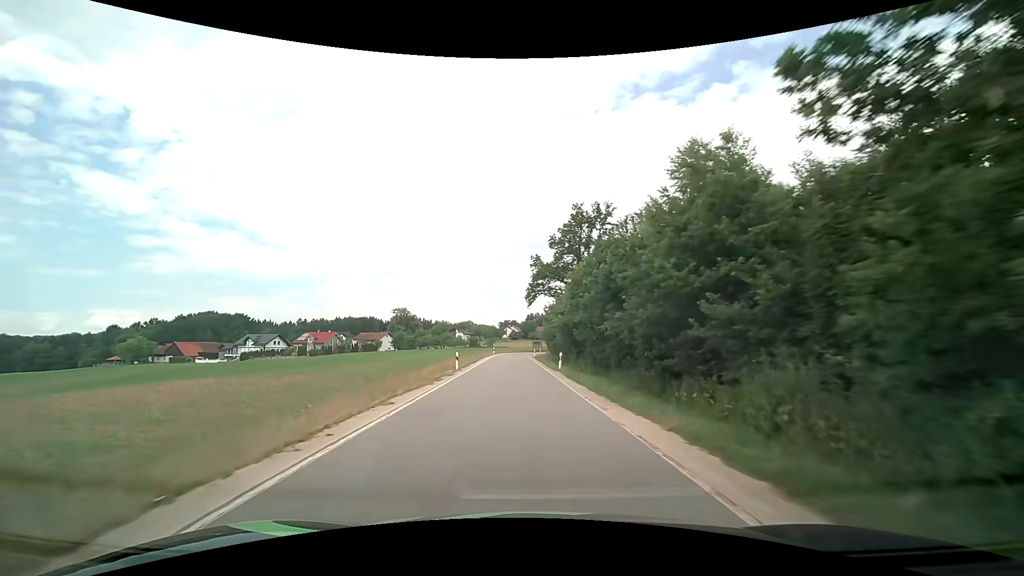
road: tertiary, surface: asphalt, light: Day
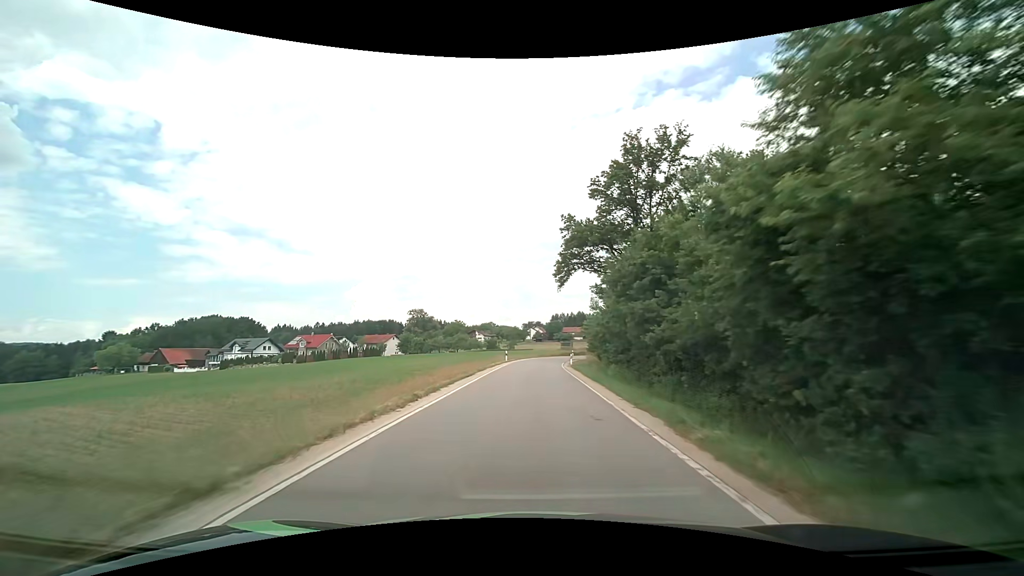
(-0.8, +27.5) m; -3°
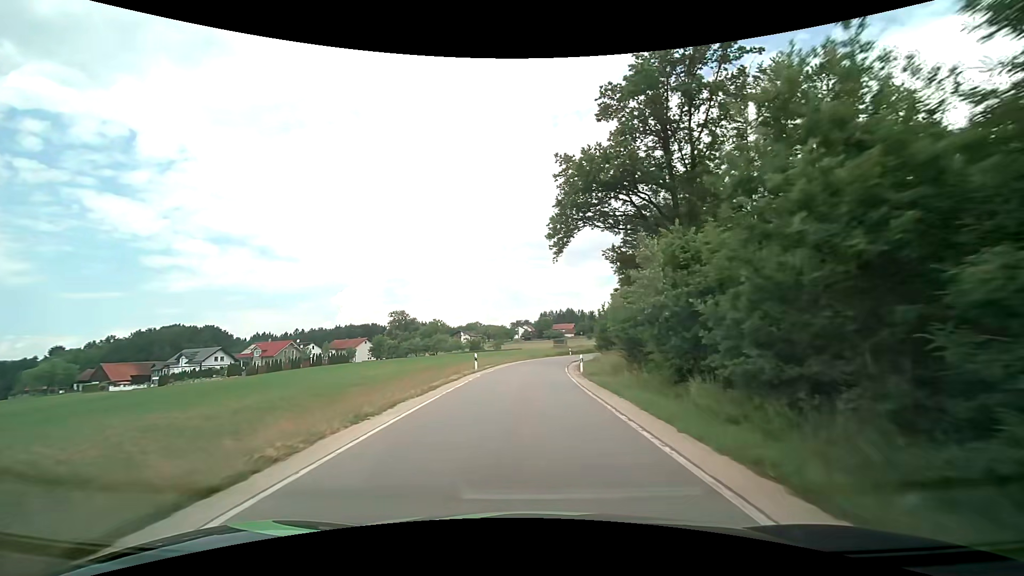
(+0.2, +18.2) m; +1°
